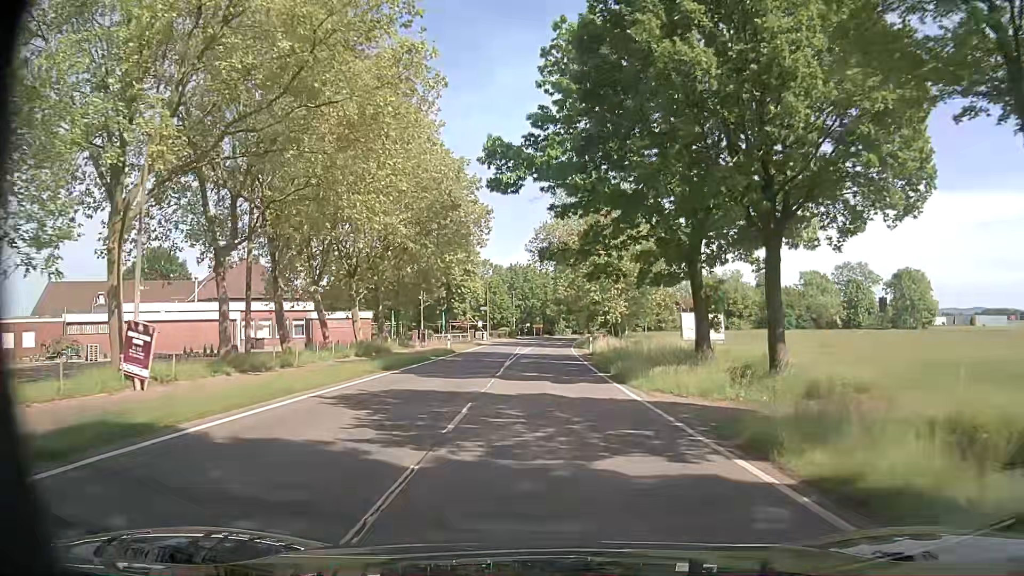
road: secondary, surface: asphalt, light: Day
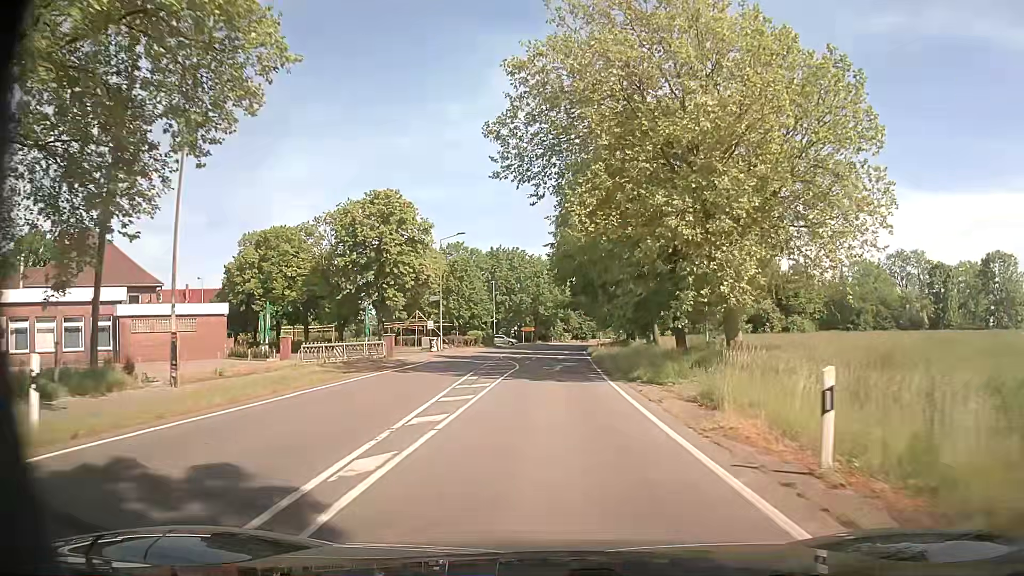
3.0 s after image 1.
(-0.8, +38.2) m; 0°
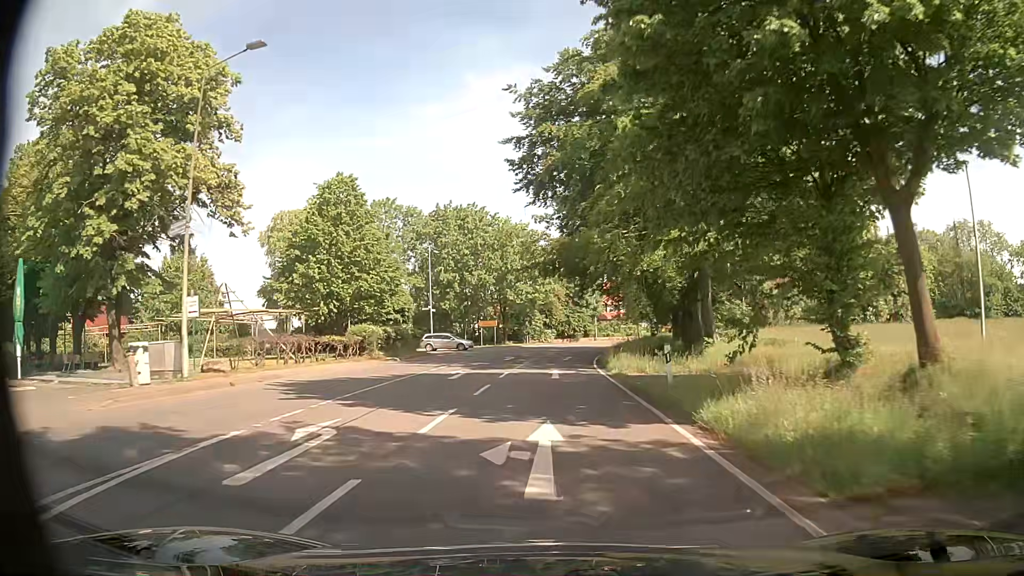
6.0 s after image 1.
(+0.5, +39.0) m; +2°
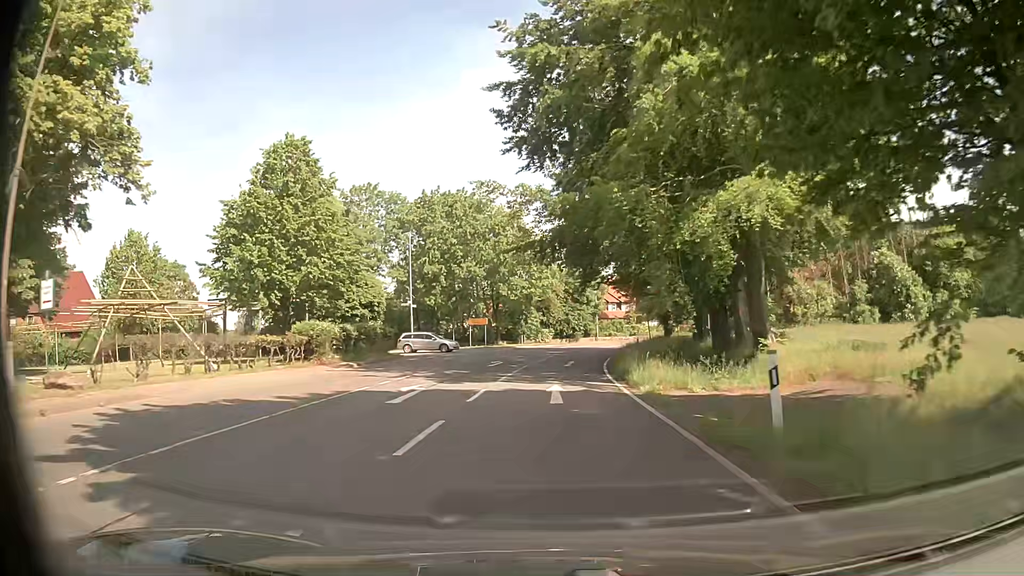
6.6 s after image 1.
(0.0, +7.8) m; 0°
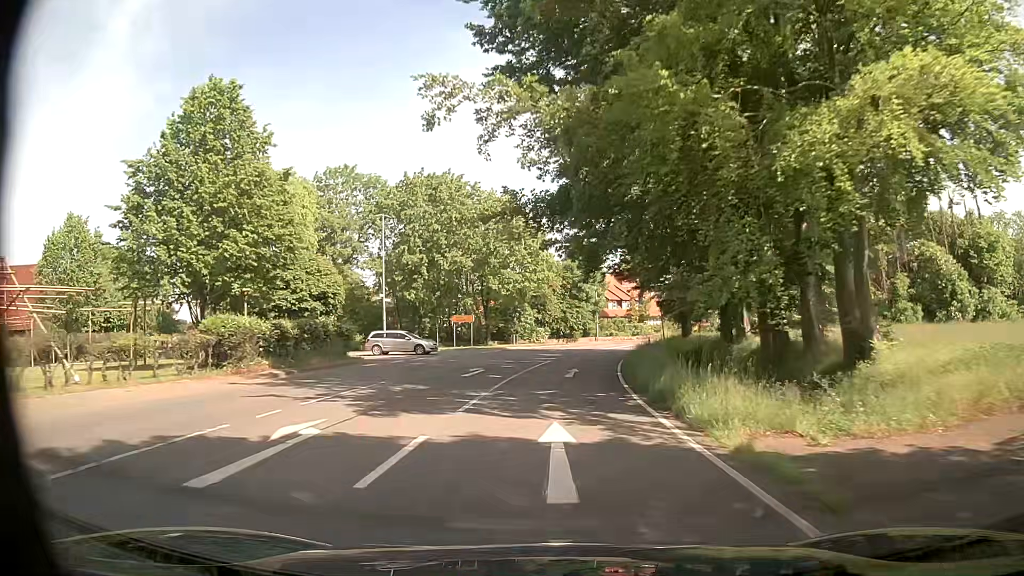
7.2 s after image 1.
(+0.1, +7.8) m; +1°
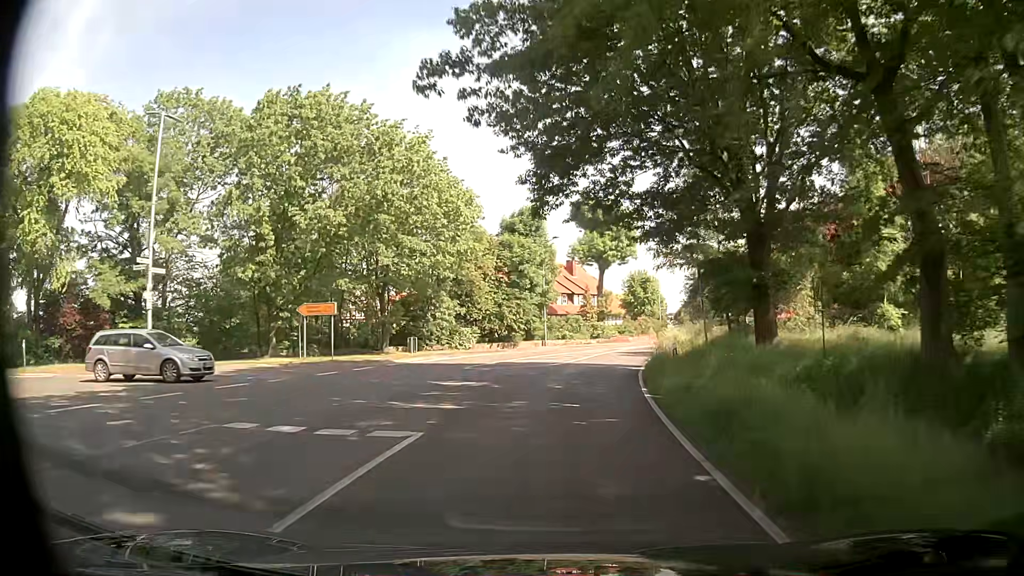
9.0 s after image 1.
(+0.6, +23.2) m; +4°
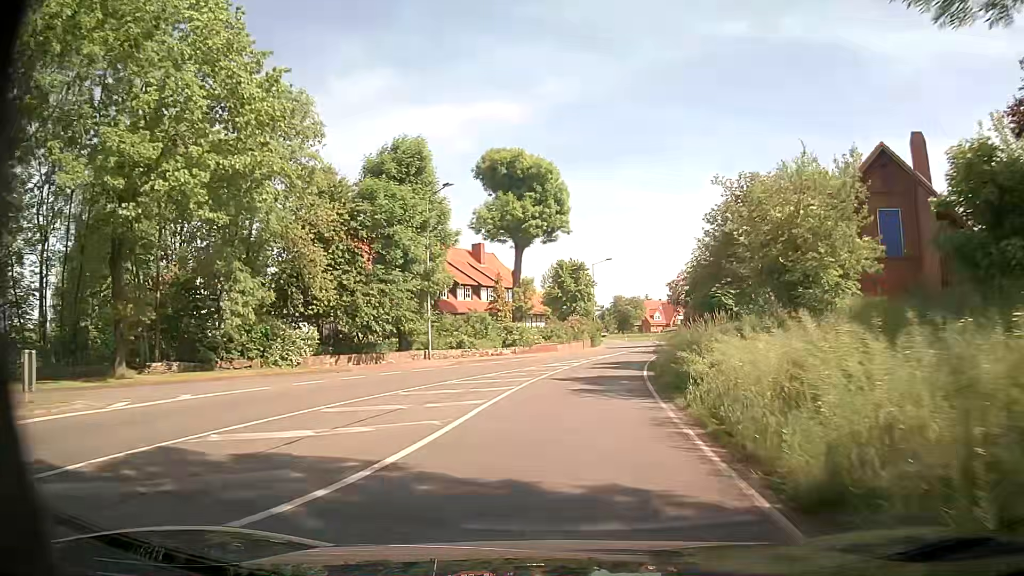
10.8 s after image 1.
(+1.7, +23.2) m; +8°
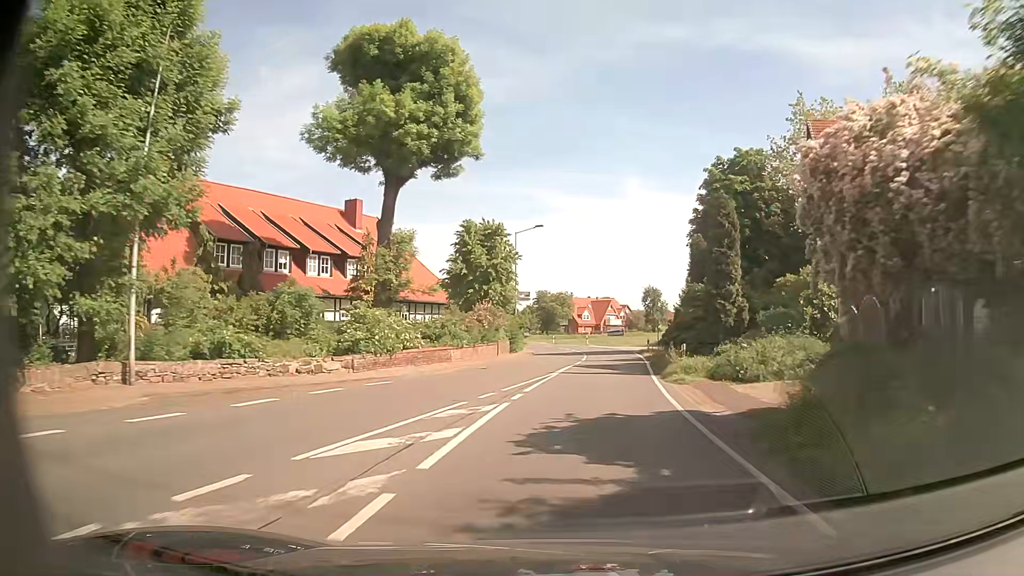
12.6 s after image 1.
(+1.2, +23.2) m; +6°
(0, +10) (+1, +20) (+2, +30) (+3, +40) (+4, +50) (+4, +60) (+3, +70) (+2, +80) (+1, +90) (-1, +99) m
